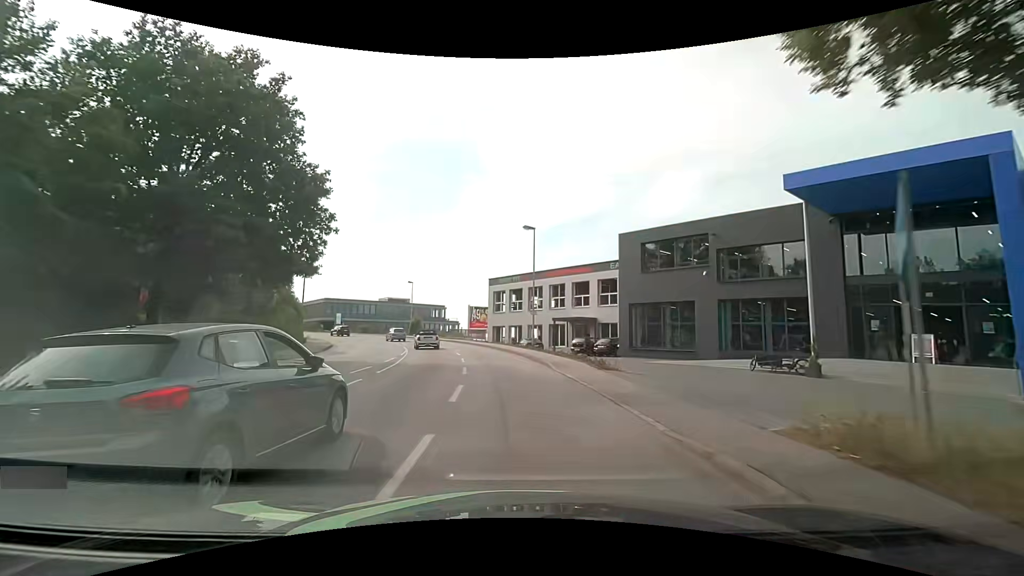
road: tertiary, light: Day
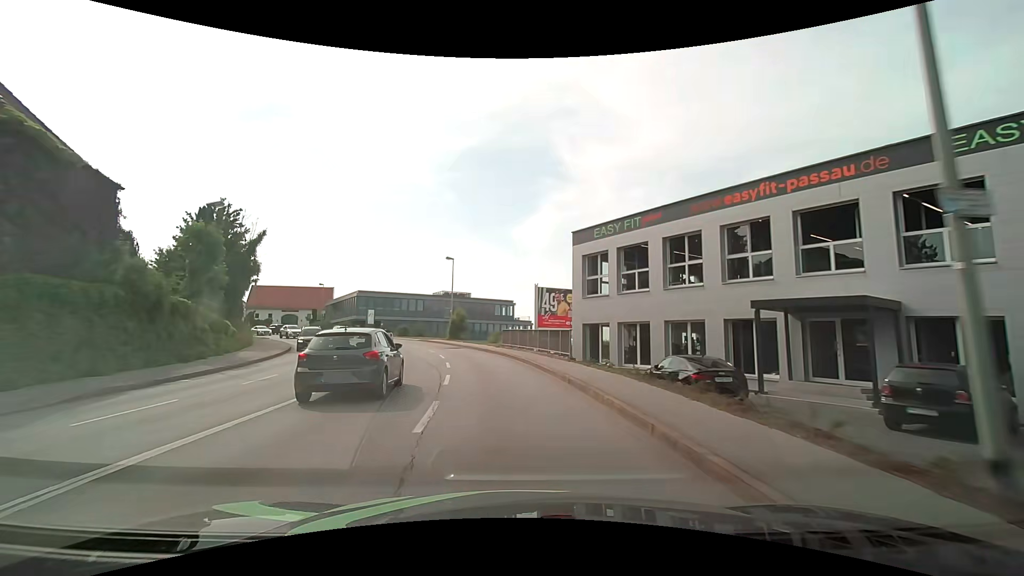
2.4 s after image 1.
(-1.5, +27.2) m; -9°
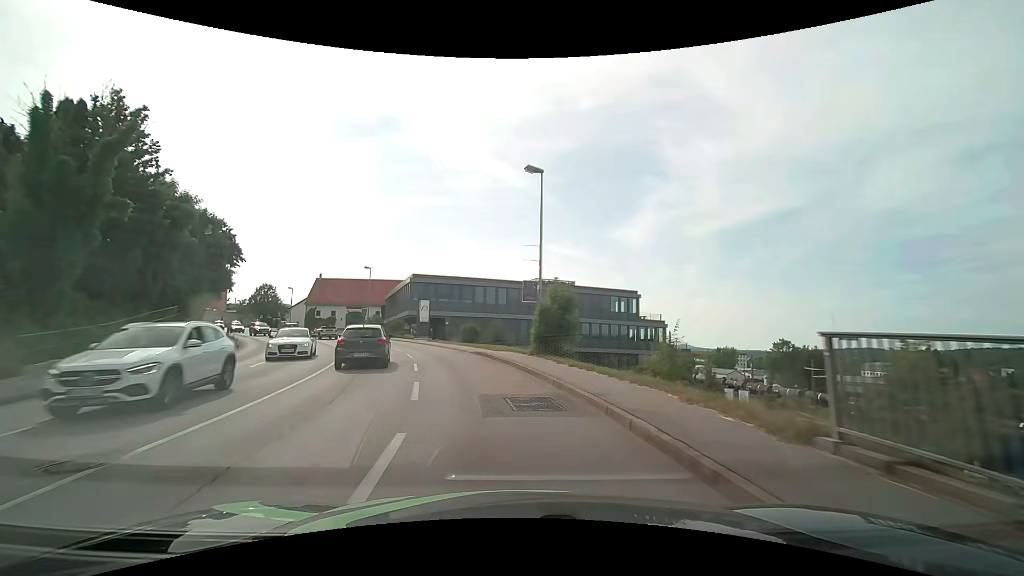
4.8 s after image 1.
(-2.7, +27.3) m; -11°
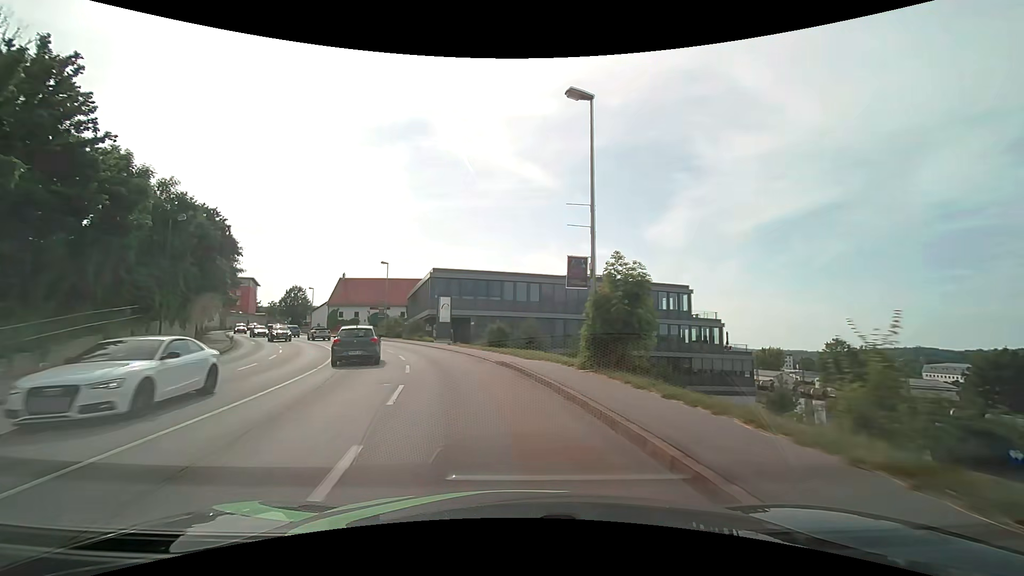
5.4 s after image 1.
(-0.2, +6.8) m; -4°
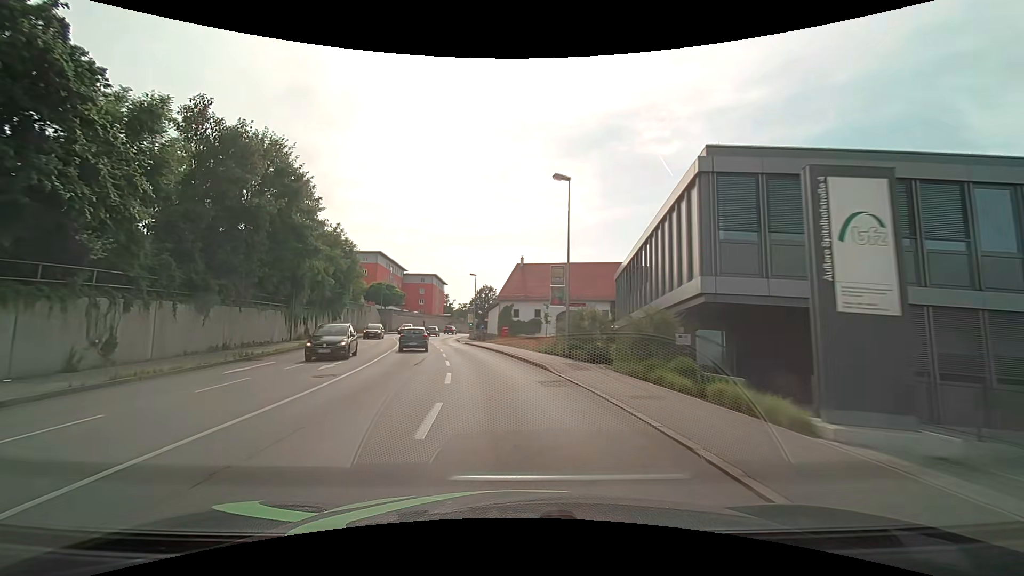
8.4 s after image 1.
(-7.1, +32.4) m; -23°
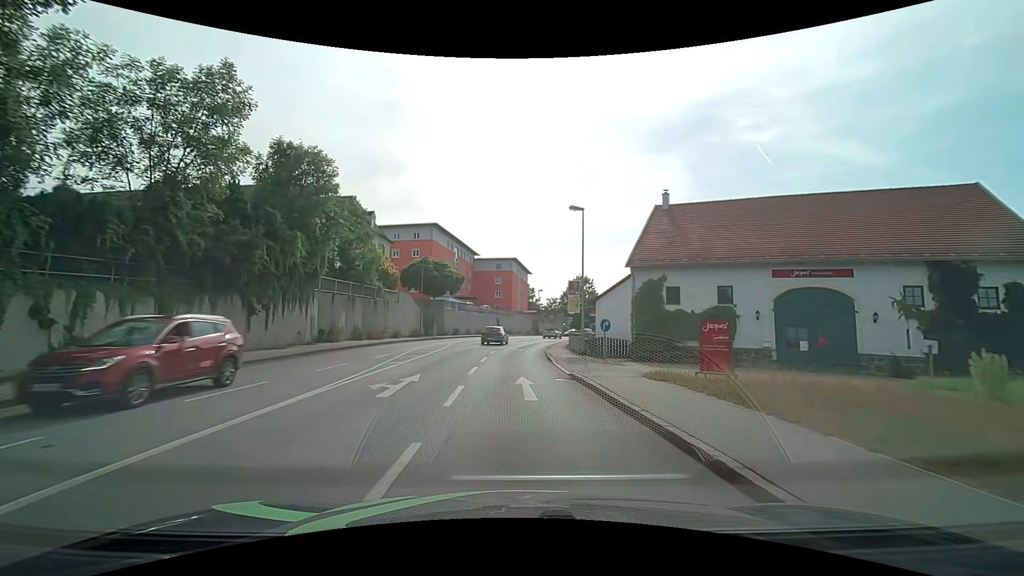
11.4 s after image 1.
(-3.8, +33.1) m; -11°
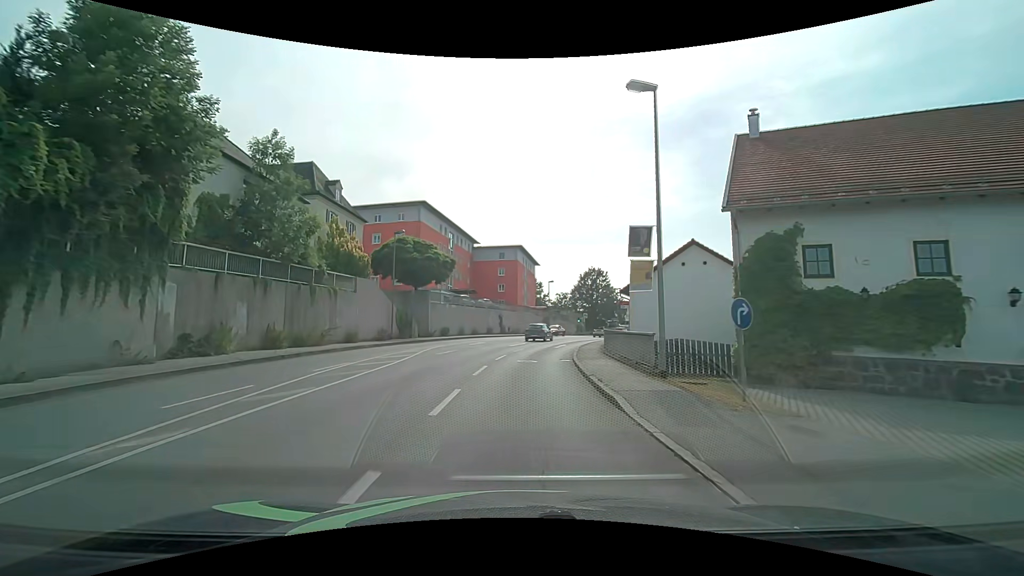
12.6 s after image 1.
(0.0, +13.4) m; -1°
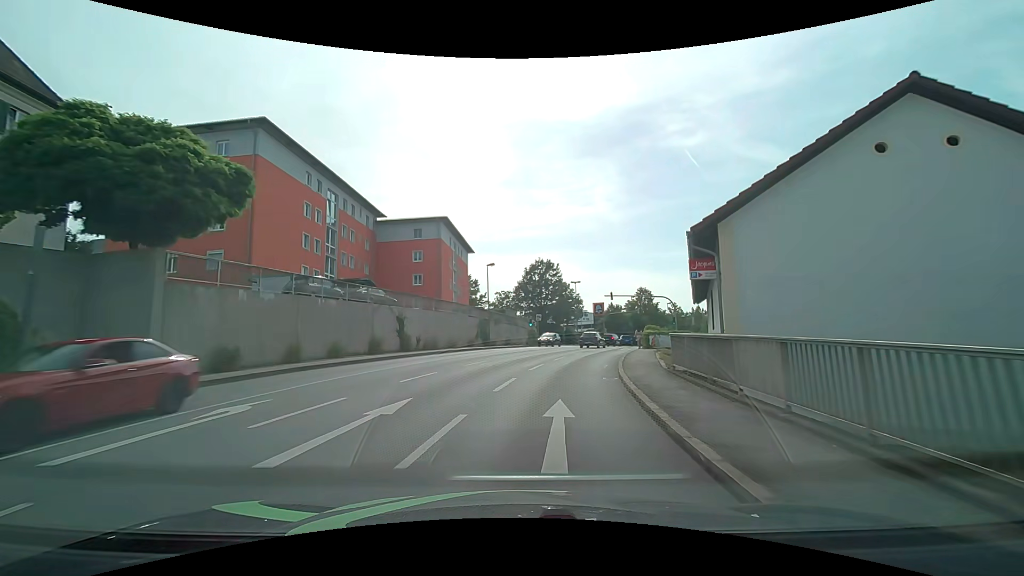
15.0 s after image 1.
(+1.2, +26.6) m; +6°
(+1, +10) (+2, +20) (+4, +30) (+7, +39) (+11, +49) (+15, +58) (+19, +67) (+24, +75) (+30, +83) (+37, +91) m
